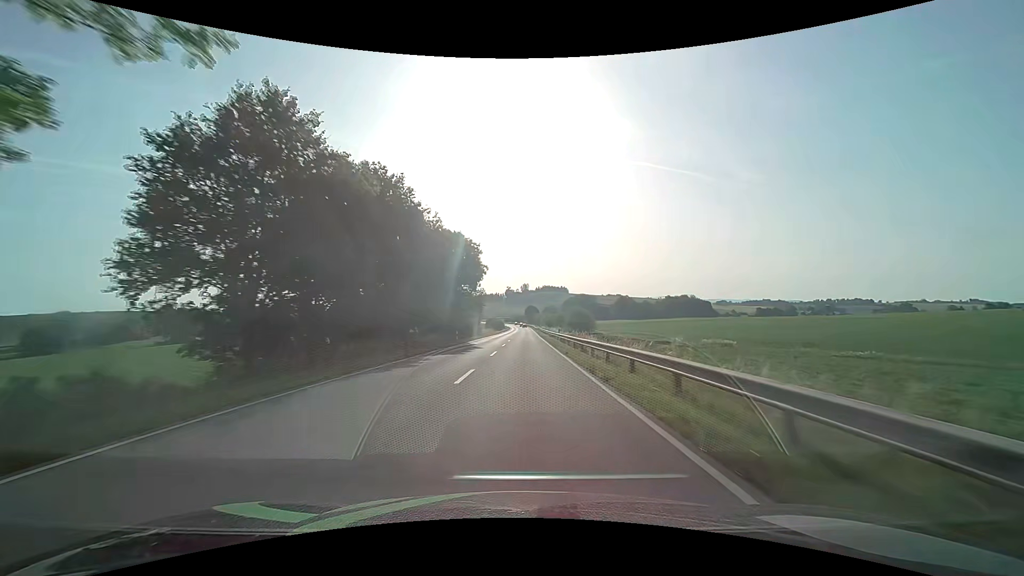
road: secondary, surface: asphalt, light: Day
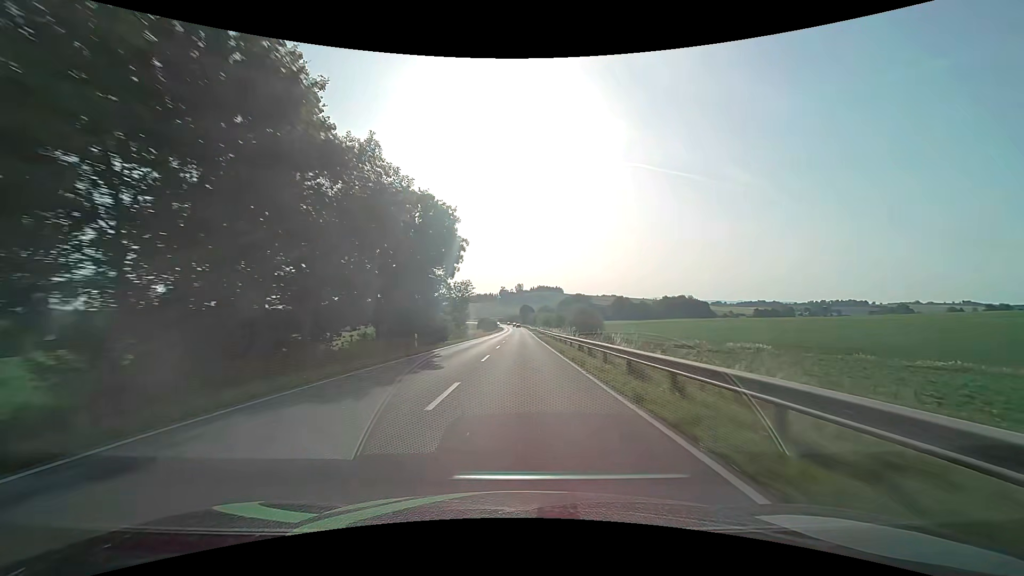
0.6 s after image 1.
(+0.1, +15.8) m; +1°
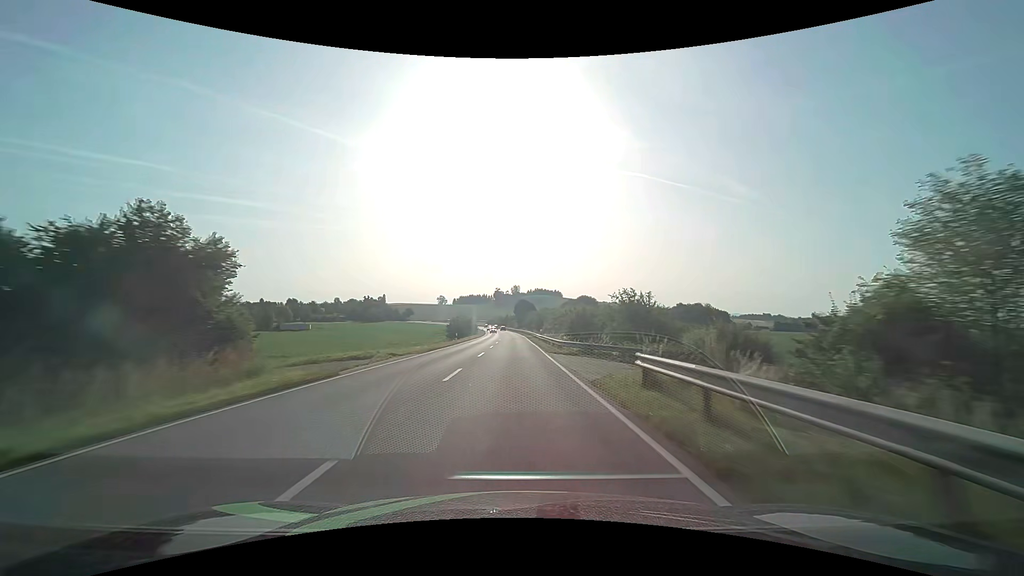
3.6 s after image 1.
(+0.7, +78.8) m; +1°
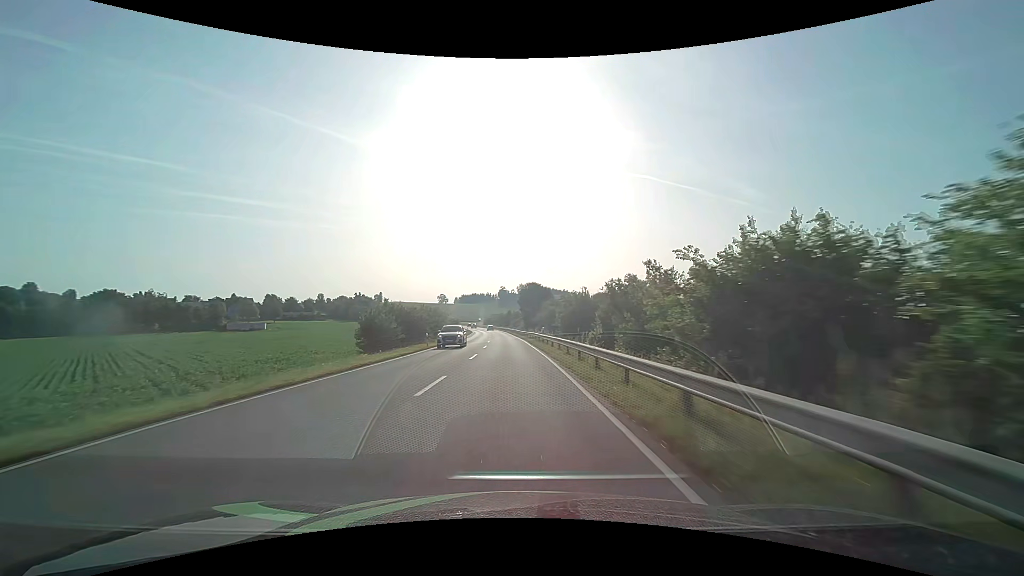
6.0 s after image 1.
(-0.1, +63.1) m; -1°
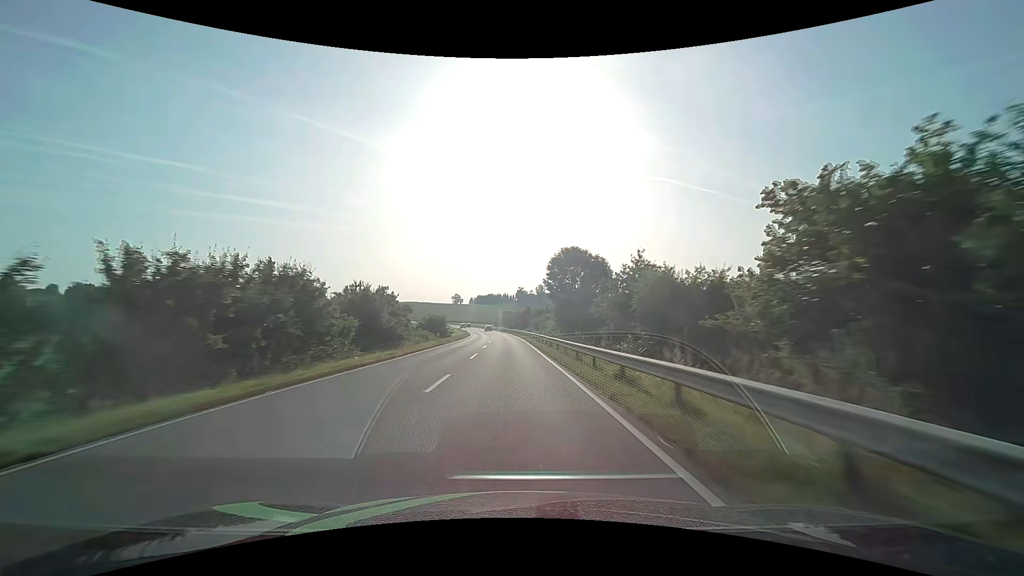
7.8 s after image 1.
(-0.9, +47.3) m; -2°
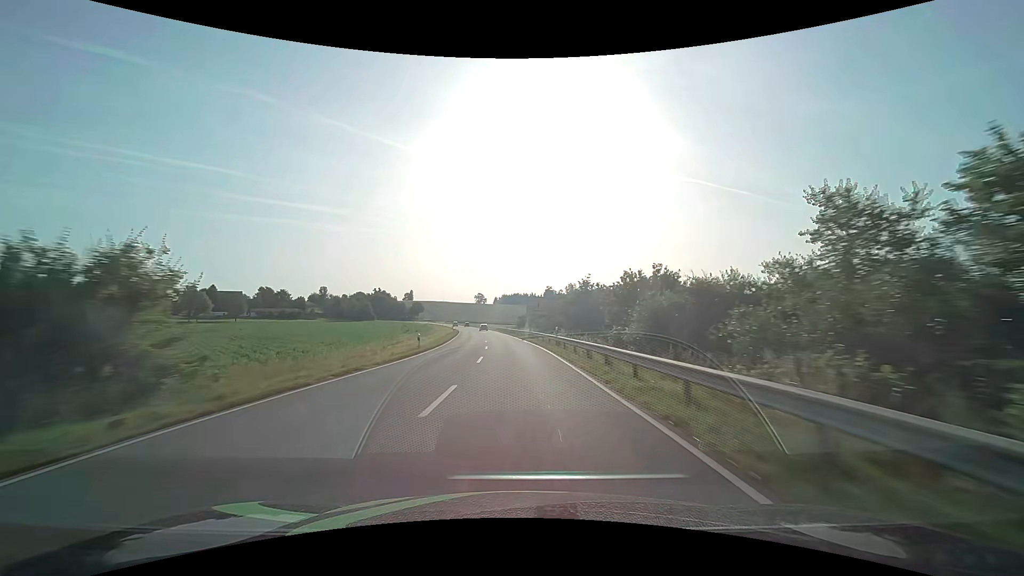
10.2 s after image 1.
(-1.6, +63.1) m; -3°
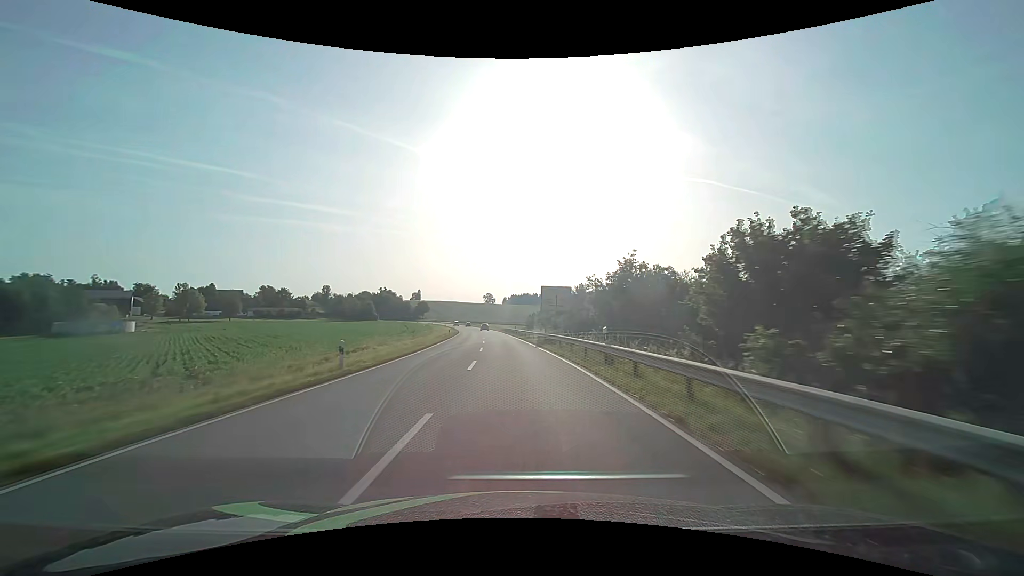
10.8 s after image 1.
(-0.1, +15.8) m; -1°
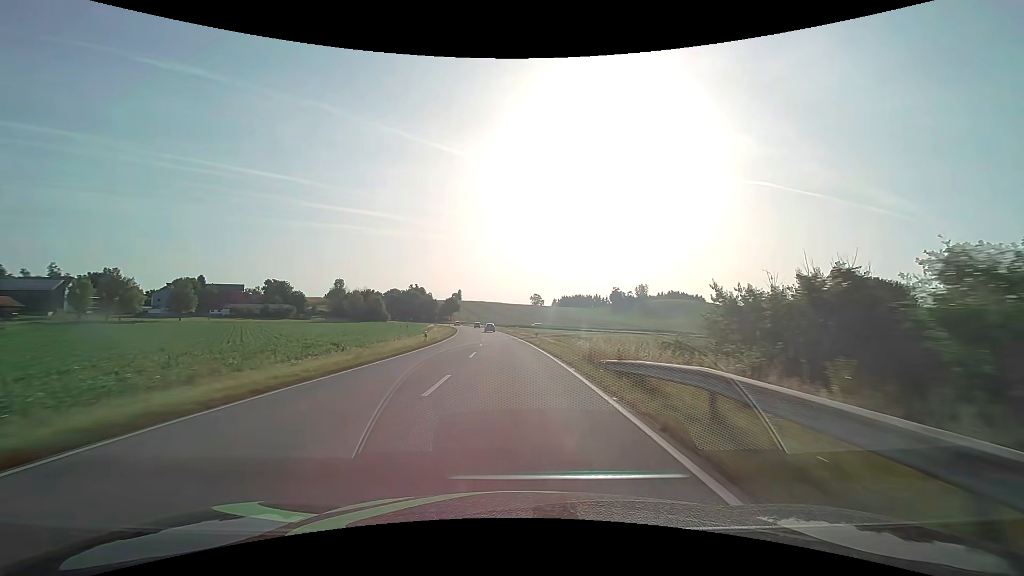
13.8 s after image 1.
(-3.7, +77.9) m; -5°
(0, +10) (0, +20) (-1, +30) (-1, +40) (-2, +50) (-2, +60) (-3, +70) (-4, +80) (-5, +90) (-7, +100) m
